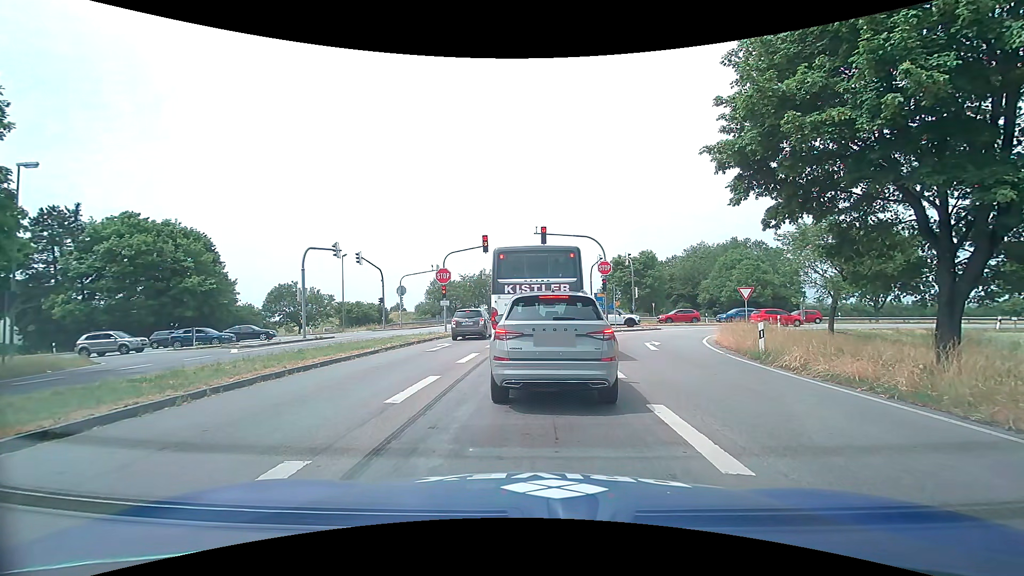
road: primary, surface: asphalt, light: Day
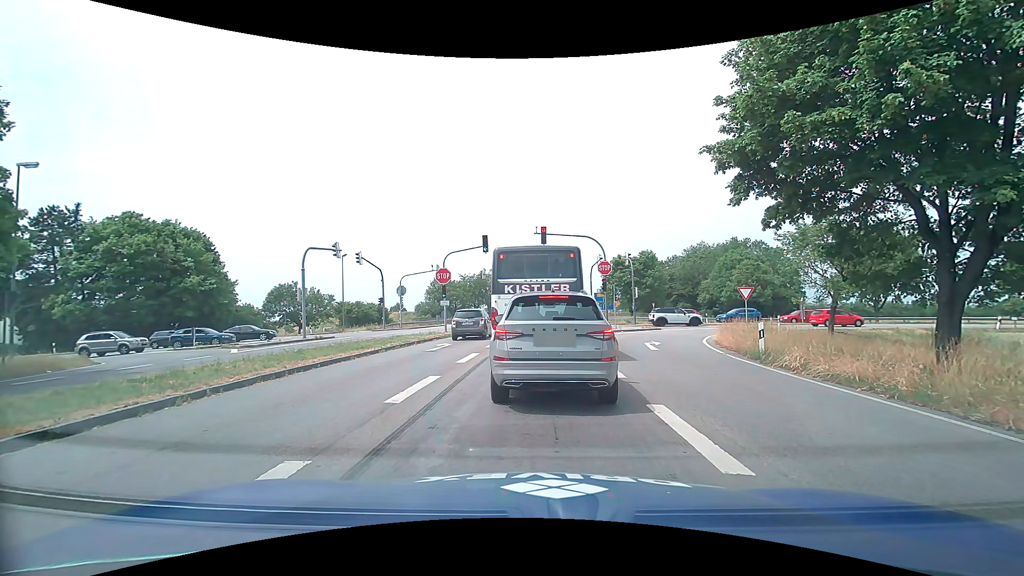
(0.0, 0.0) m; 0°
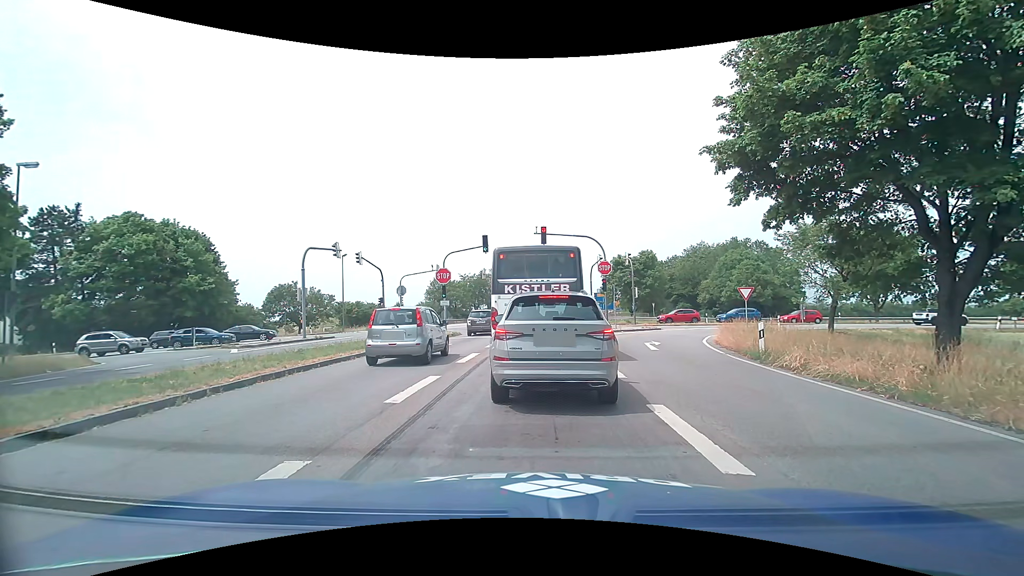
(0.0, 0.0) m; 0°
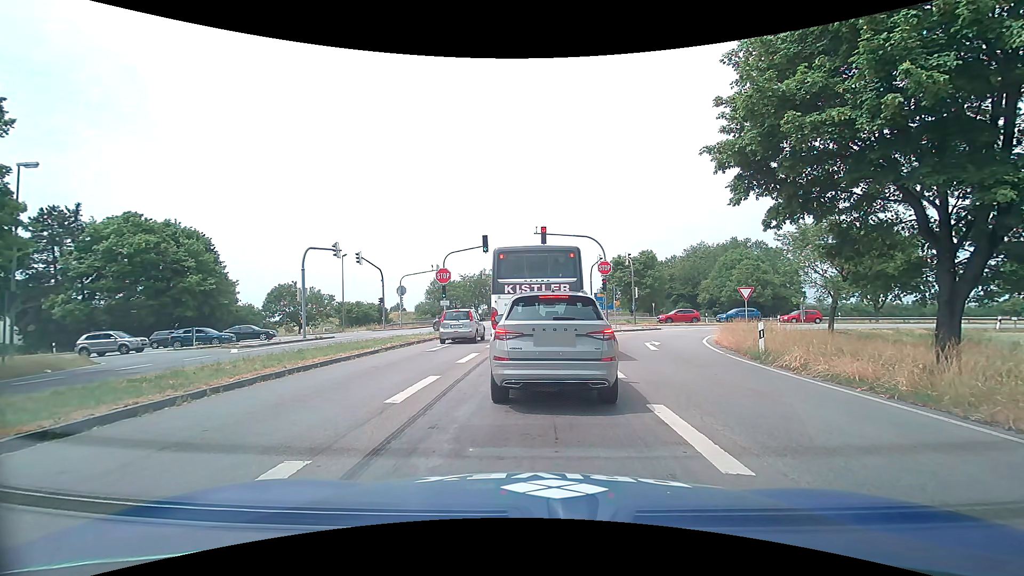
(0.0, 0.0) m; 0°
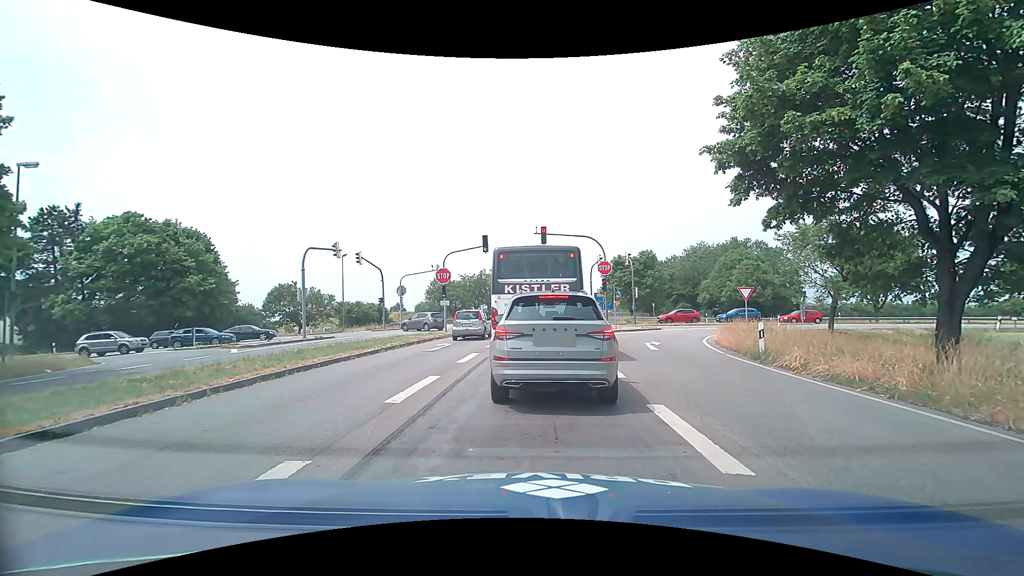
(0.0, 0.0) m; 0°
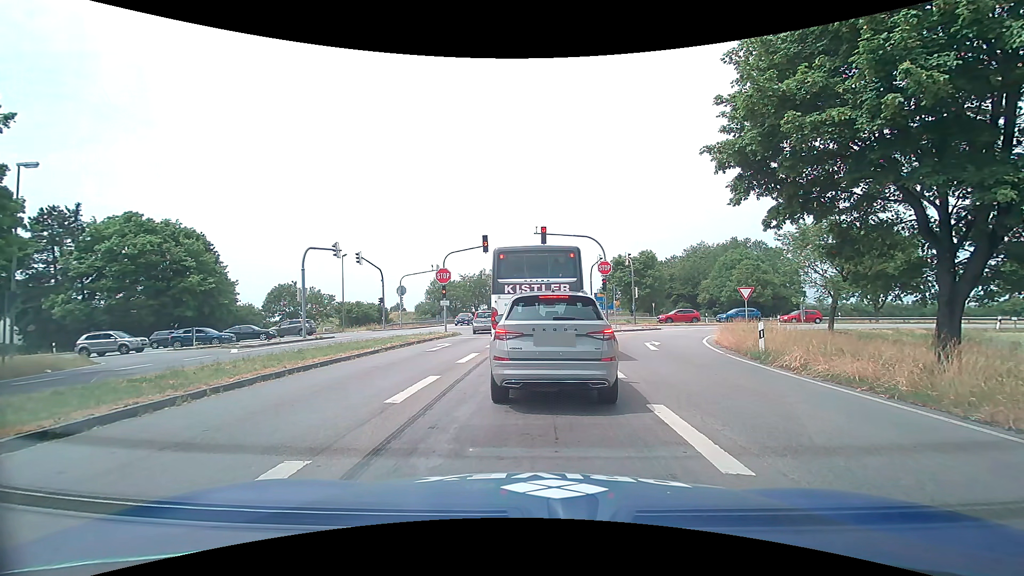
(0.0, 0.0) m; 0°
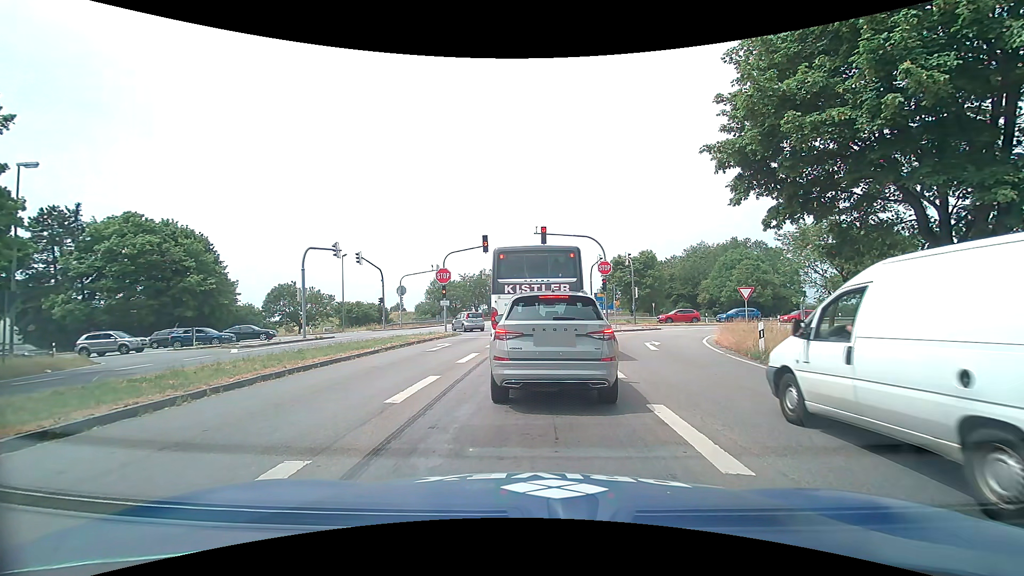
(0.0, 0.0) m; 0°
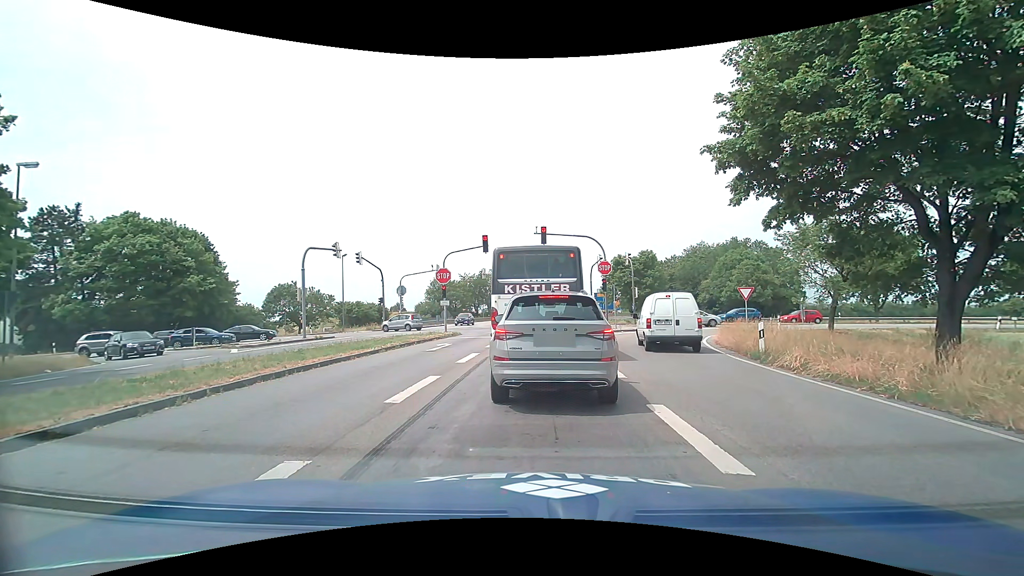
(0.0, 0.0) m; 0°
